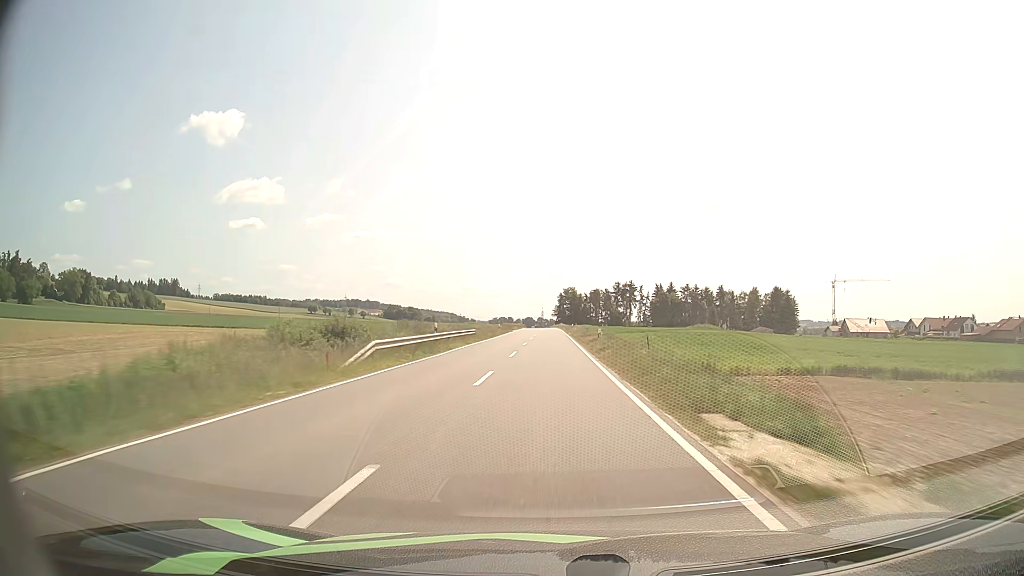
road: tertiary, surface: asphalt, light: Day
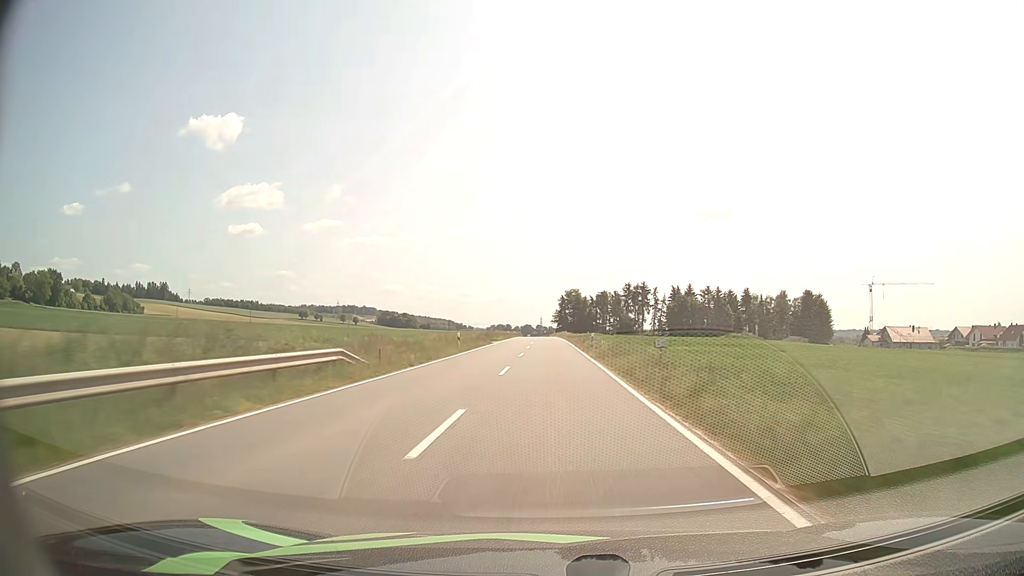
(0.0, +32.6) m; 0°
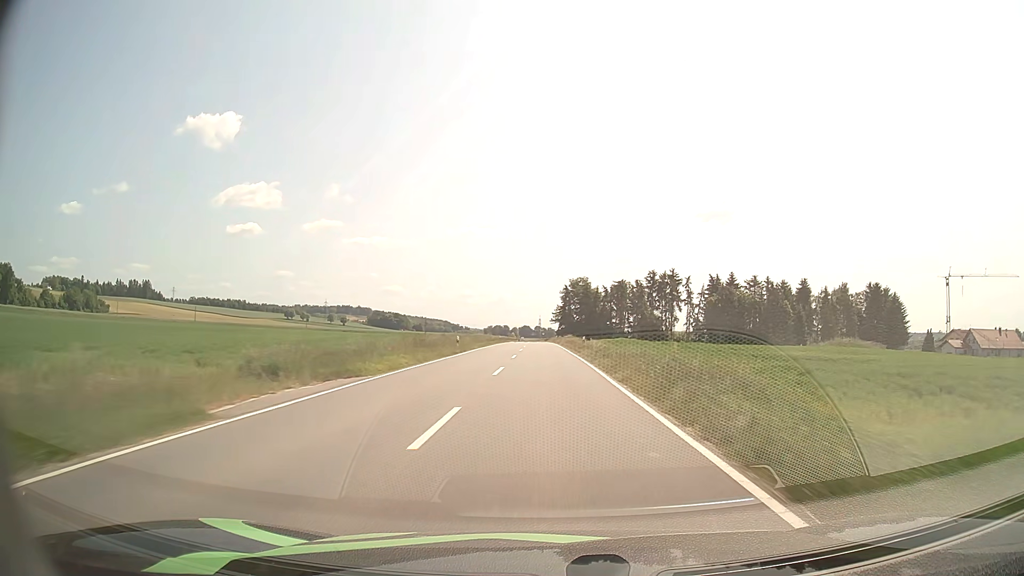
(+0.1, +49.4) m; 0°
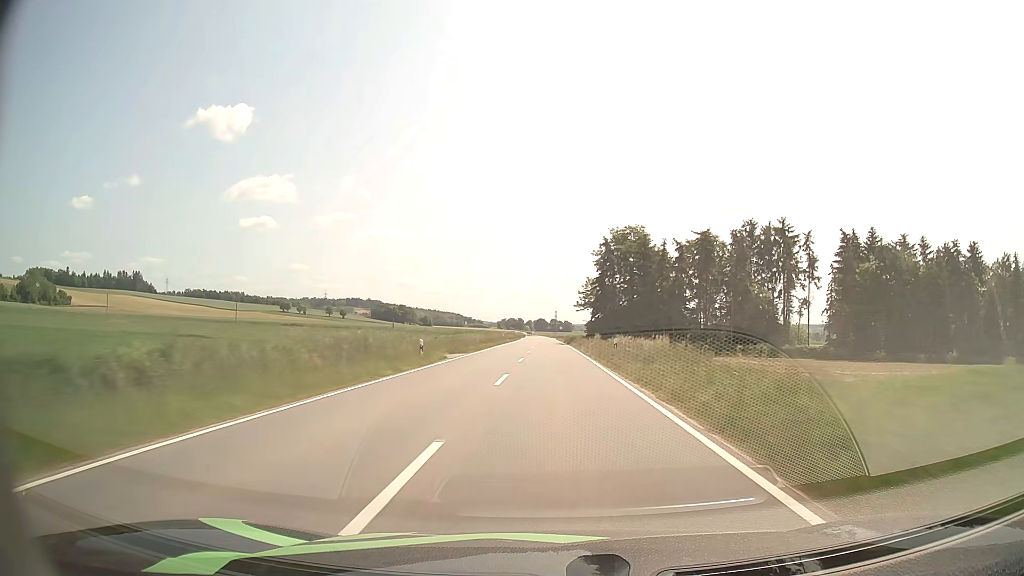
(-0.8, +65.8) m; -1°
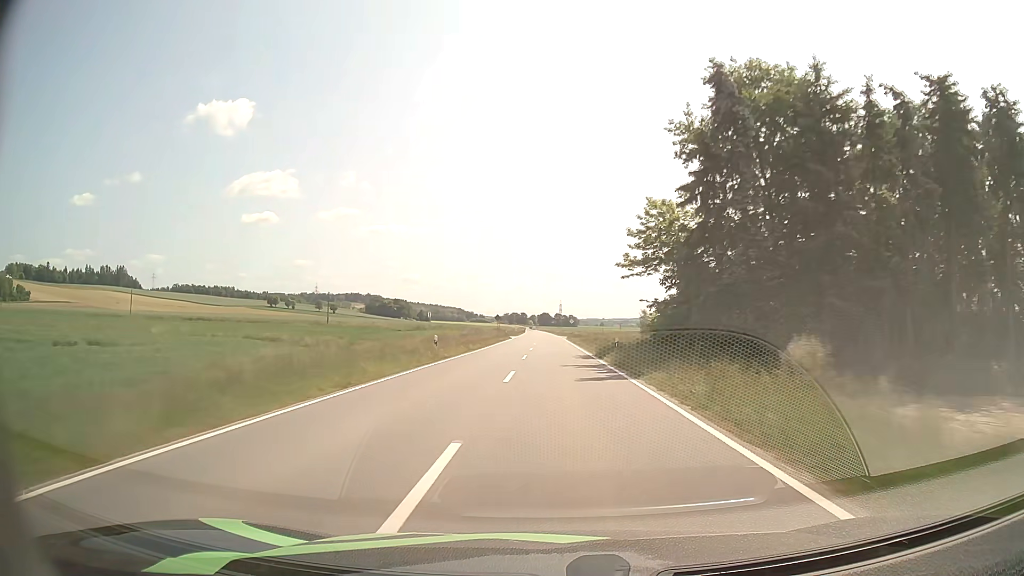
(-0.2, +49.7) m; 0°
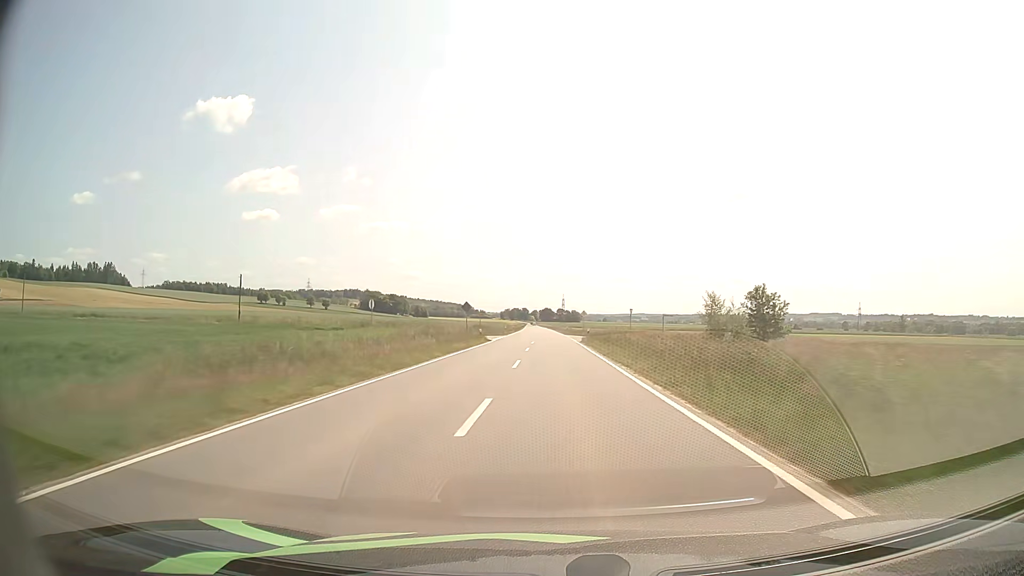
(0.0, +32.8) m; 0°
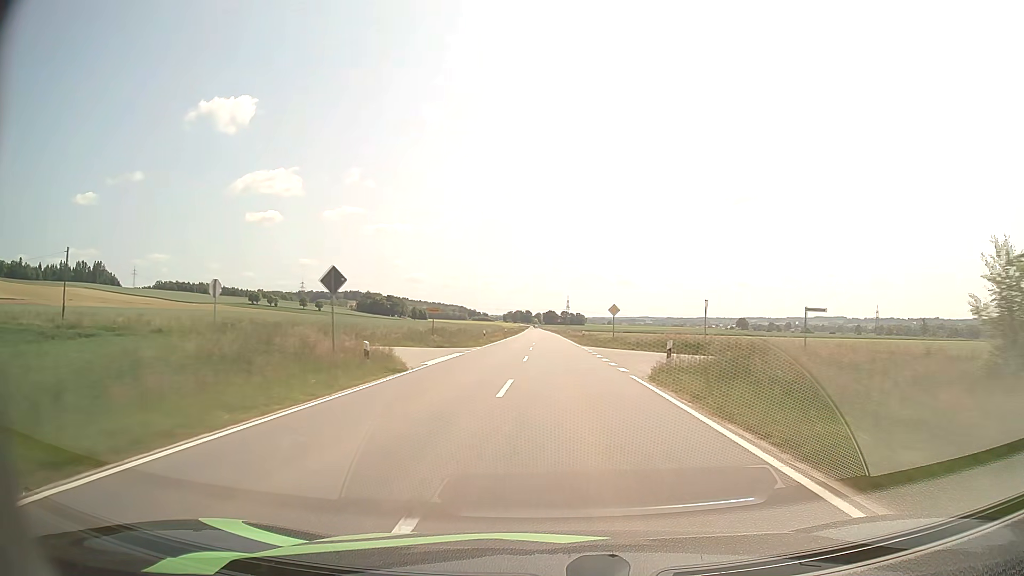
(-0.1, +32.4) m; -1°
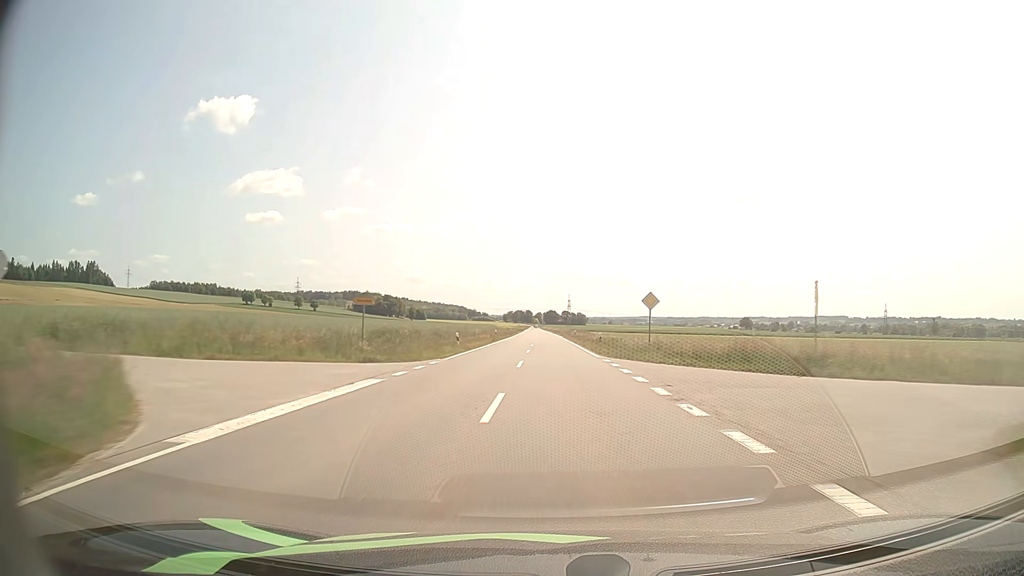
(0.0, +16.3) m; 0°
(0, +10) (0, +20) (0, +30) (0, +40) (0, +50) (0, +60) (0, +70) (0, +80) (-1, +90) (-1, +100) m
